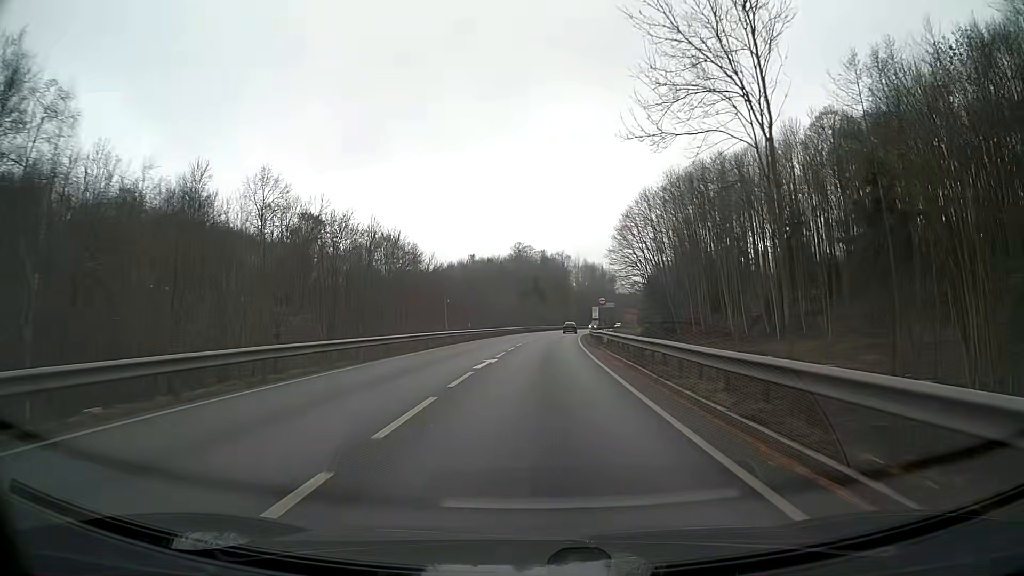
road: primary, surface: asphalt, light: Day
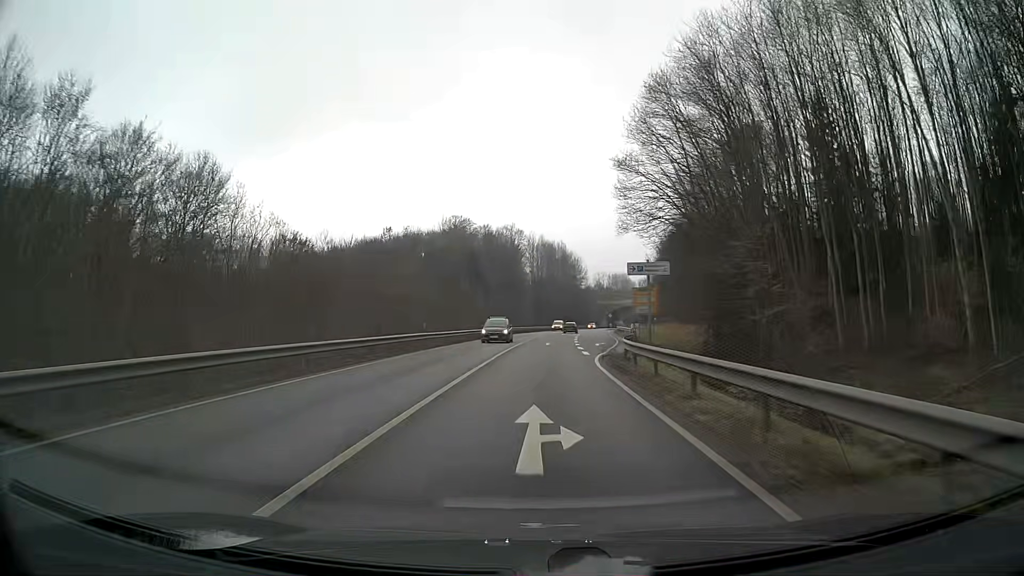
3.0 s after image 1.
(+2.4, +63.5) m; +4°
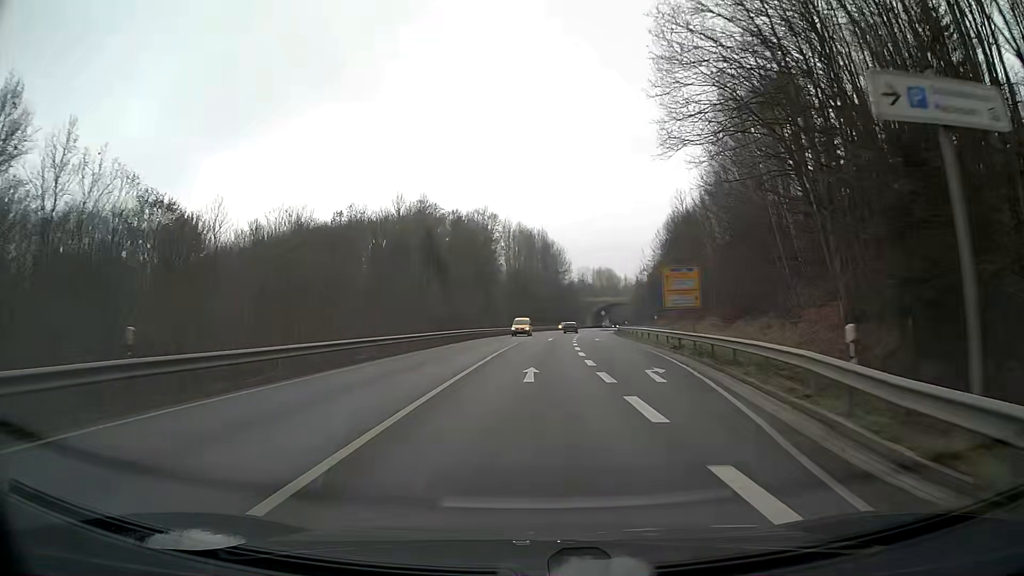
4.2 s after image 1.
(+0.4, +25.8) m; +2°
